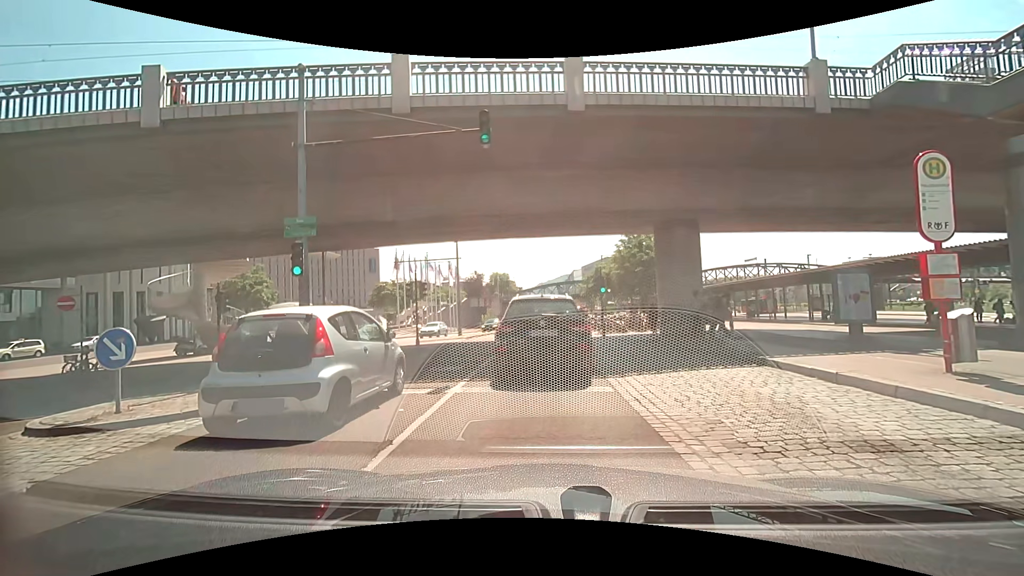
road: primary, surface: asphalt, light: Day
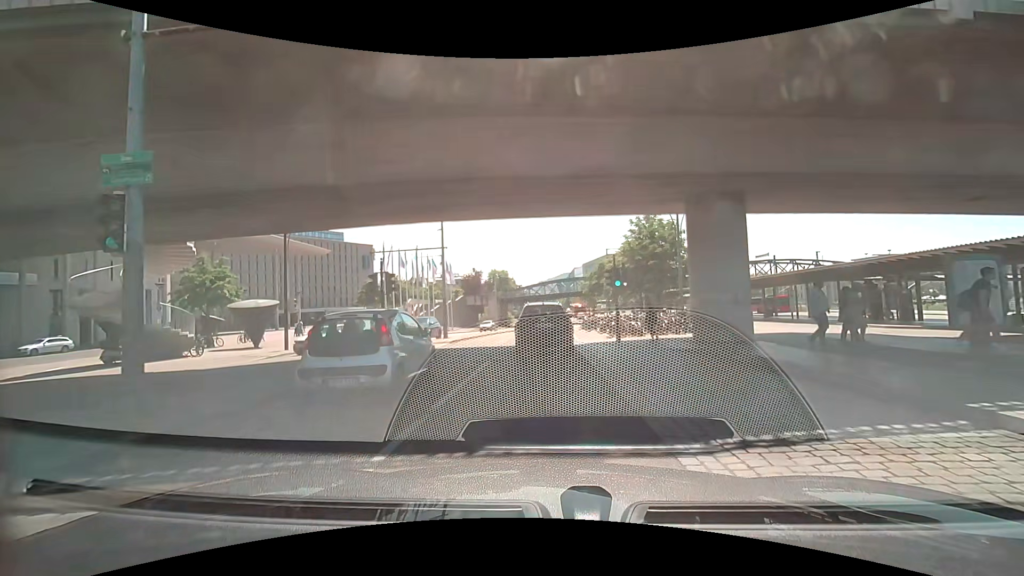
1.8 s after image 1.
(-0.1, +5.7) m; -1°
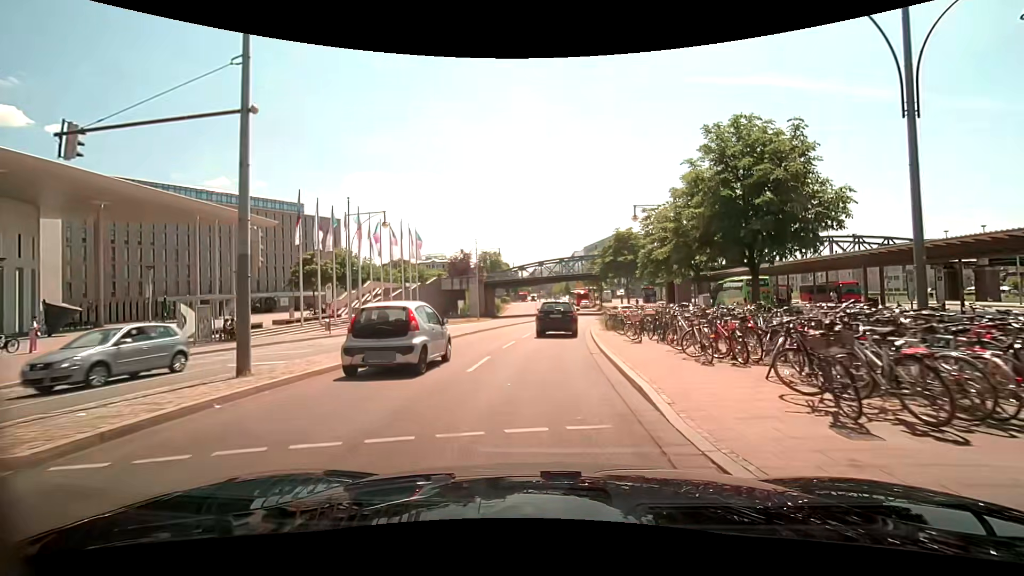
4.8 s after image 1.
(+0.1, +20.4) m; +2°
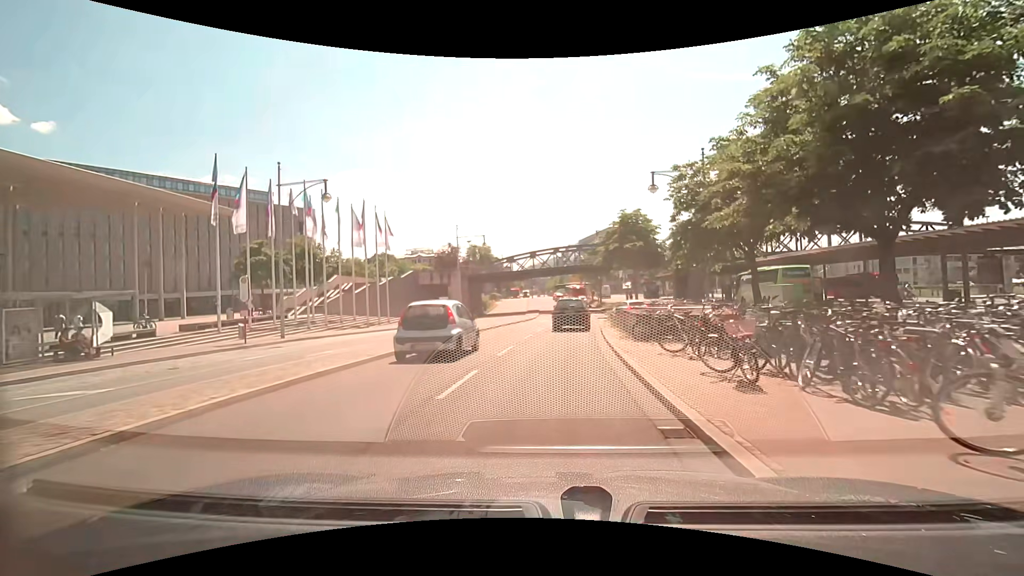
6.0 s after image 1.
(-0.3, +9.2) m; -1°
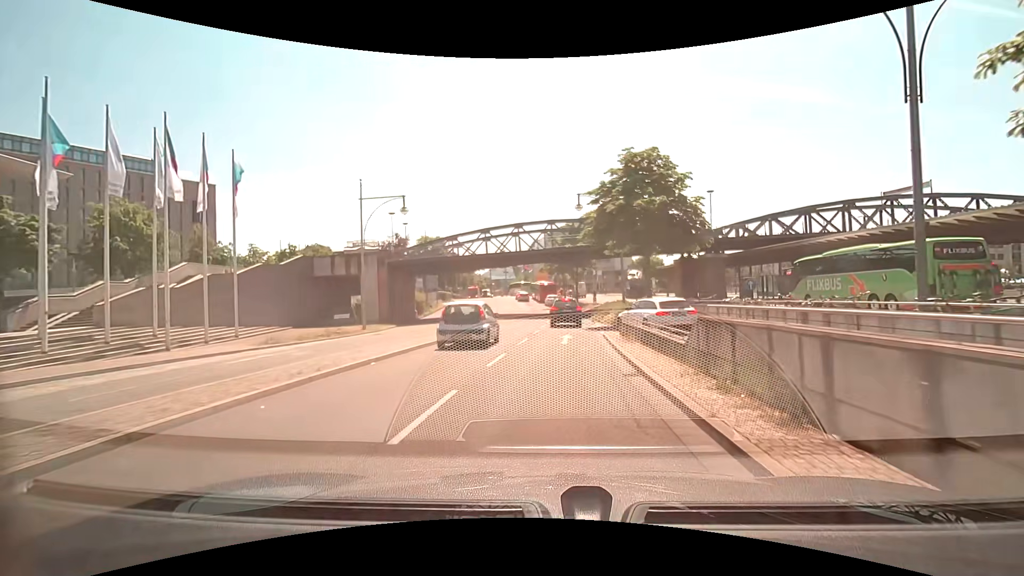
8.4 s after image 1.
(+0.8, +20.3) m; +4°
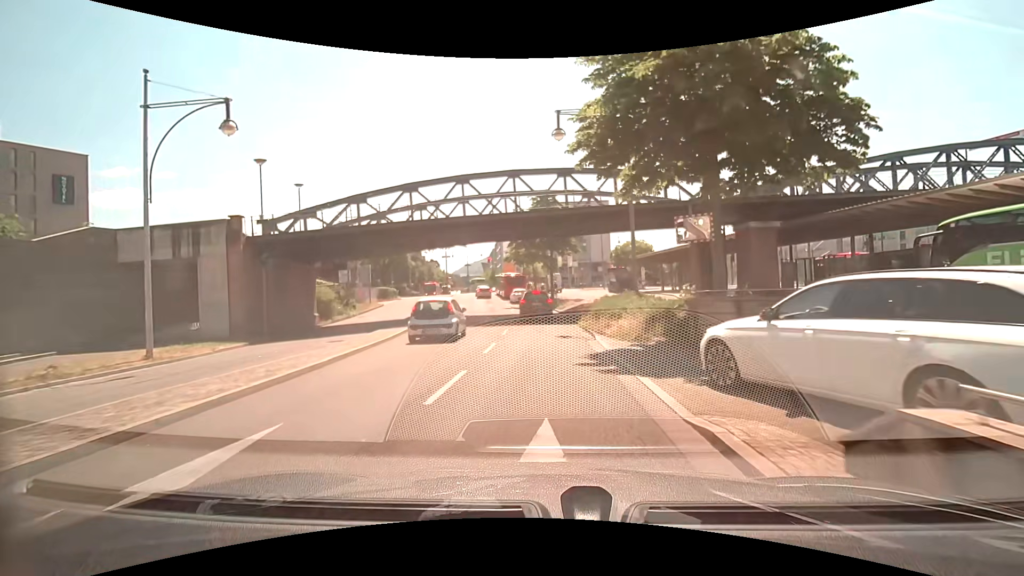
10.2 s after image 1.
(+0.7, +16.2) m; +4°
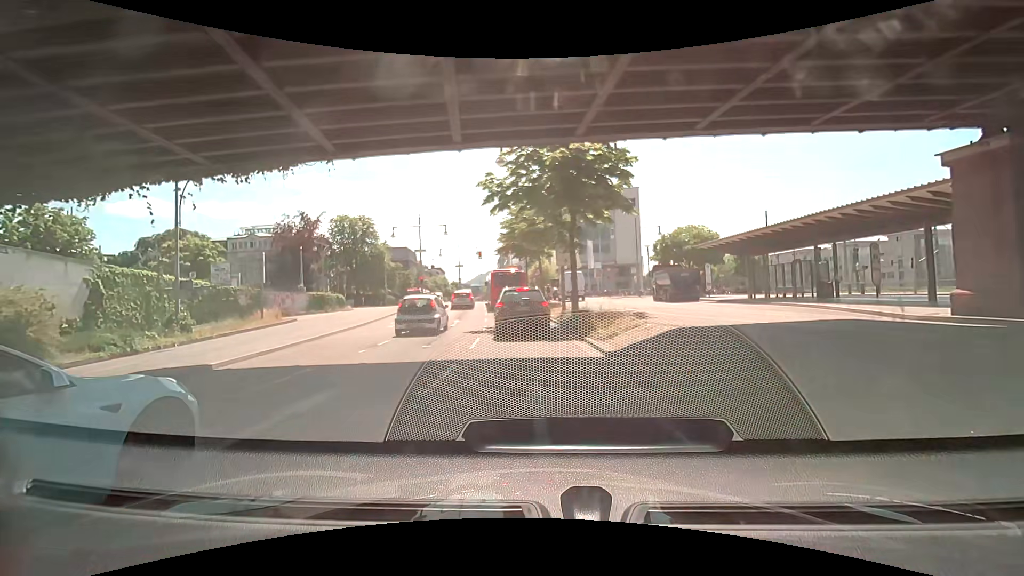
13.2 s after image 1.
(-0.2, +23.1) m; -2°
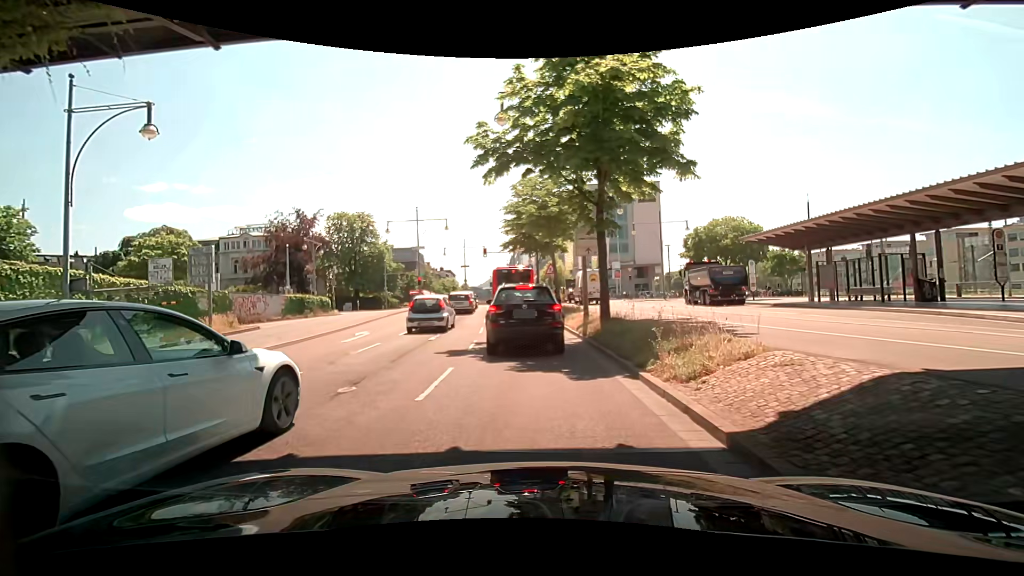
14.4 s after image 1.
(0.0, +6.4) m; -1°
